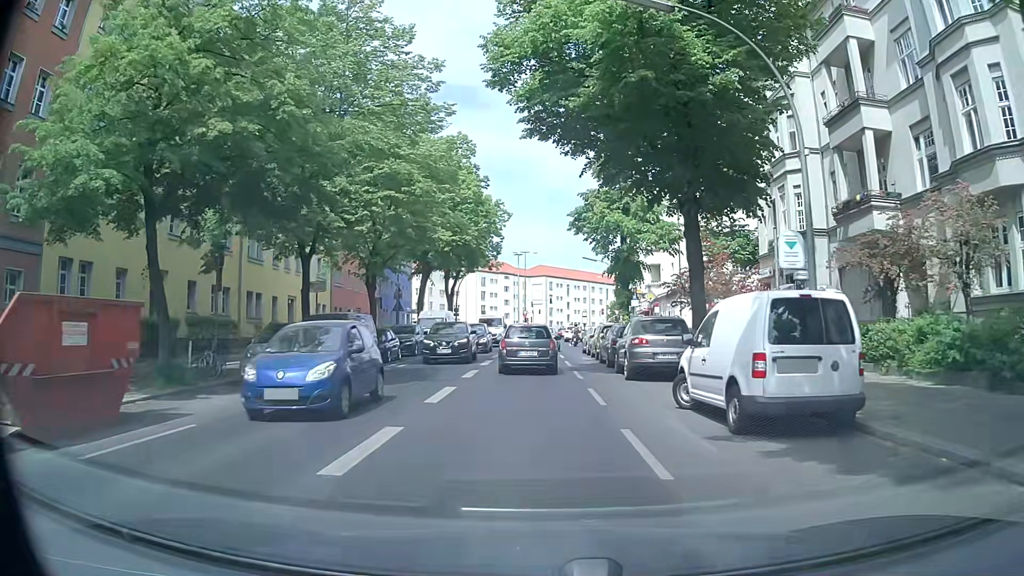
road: secondary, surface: asphalt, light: Day
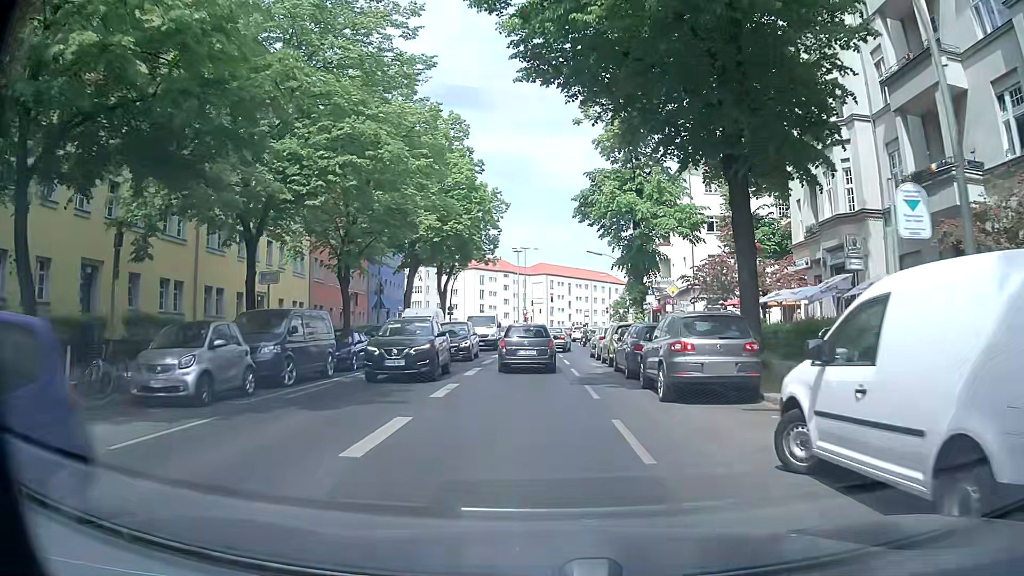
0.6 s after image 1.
(+0.1, +5.2) m; +3°
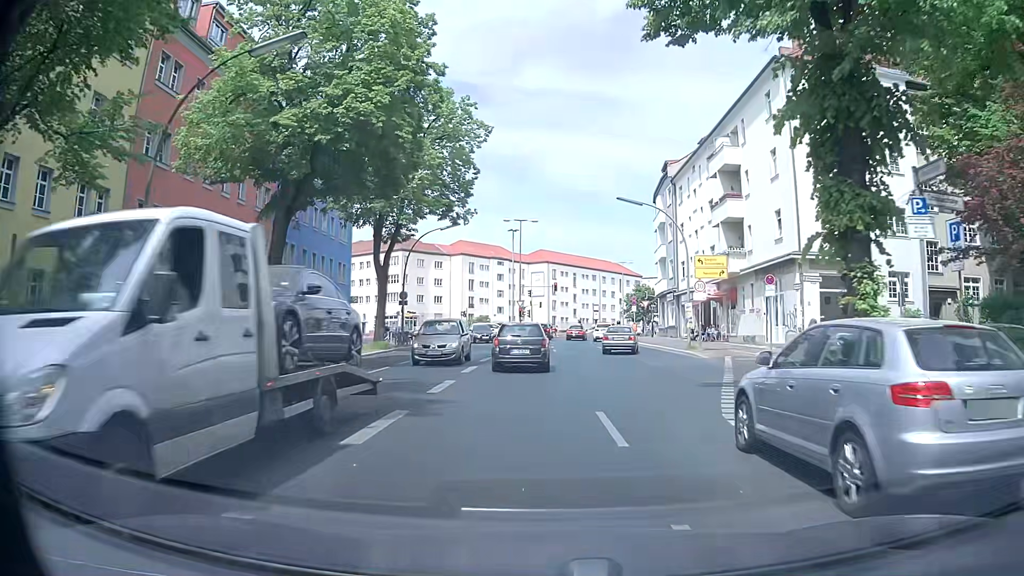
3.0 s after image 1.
(-0.7, +23.5) m; -1°
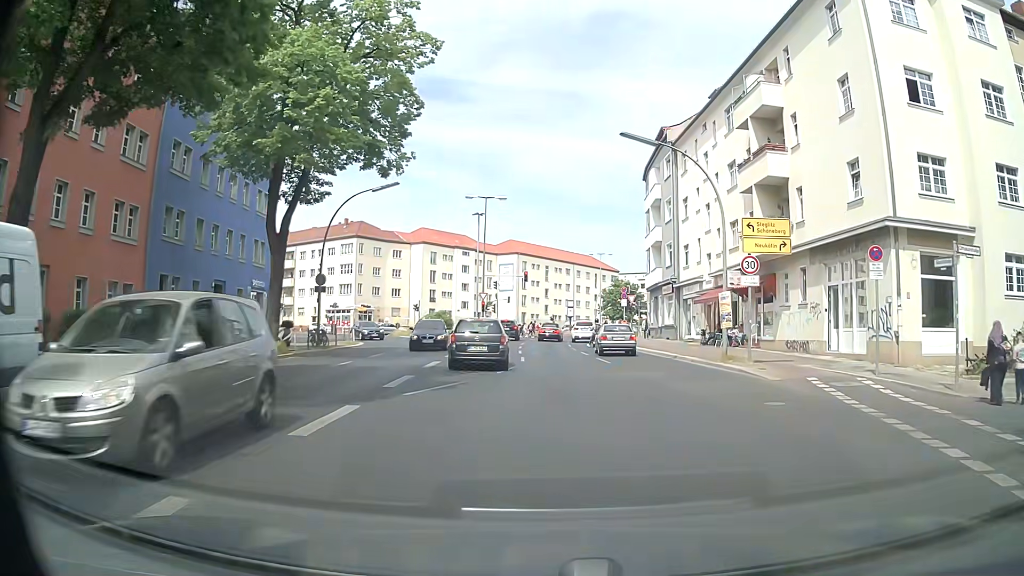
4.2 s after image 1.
(+0.1, +11.8) m; +3°
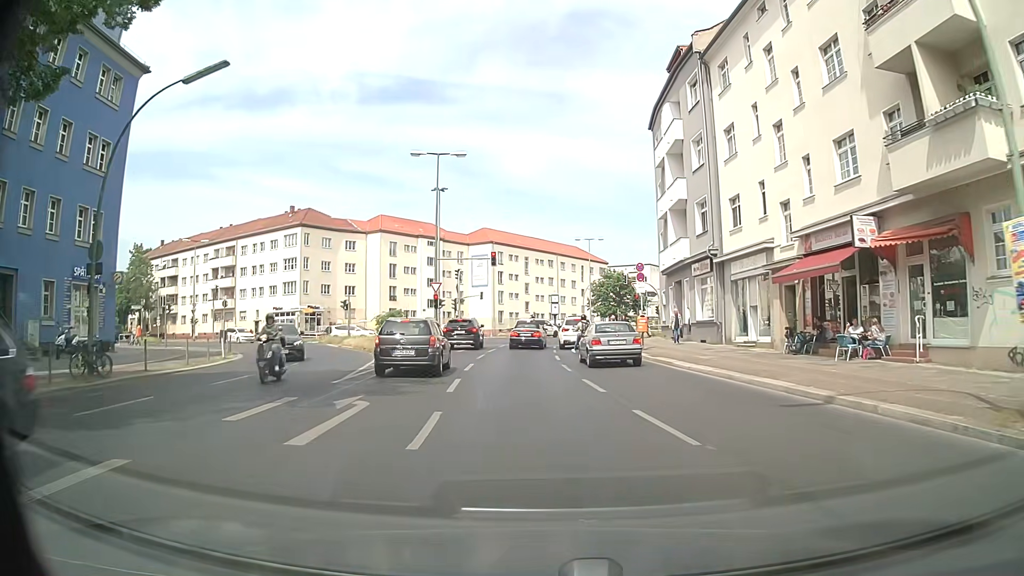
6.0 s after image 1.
(+0.3, +16.8) m; +1°
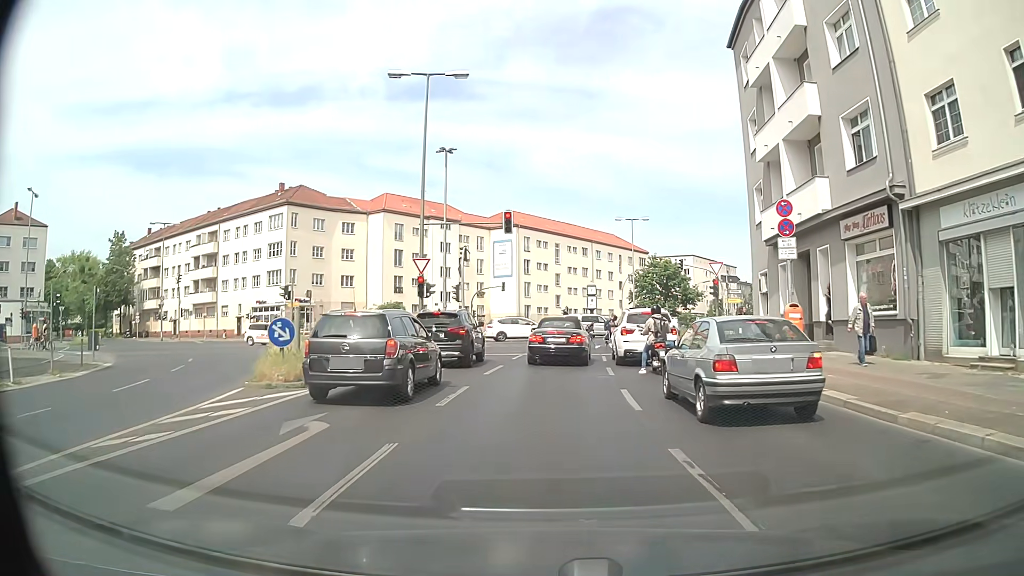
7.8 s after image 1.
(-0.5, +14.9) m; -3°
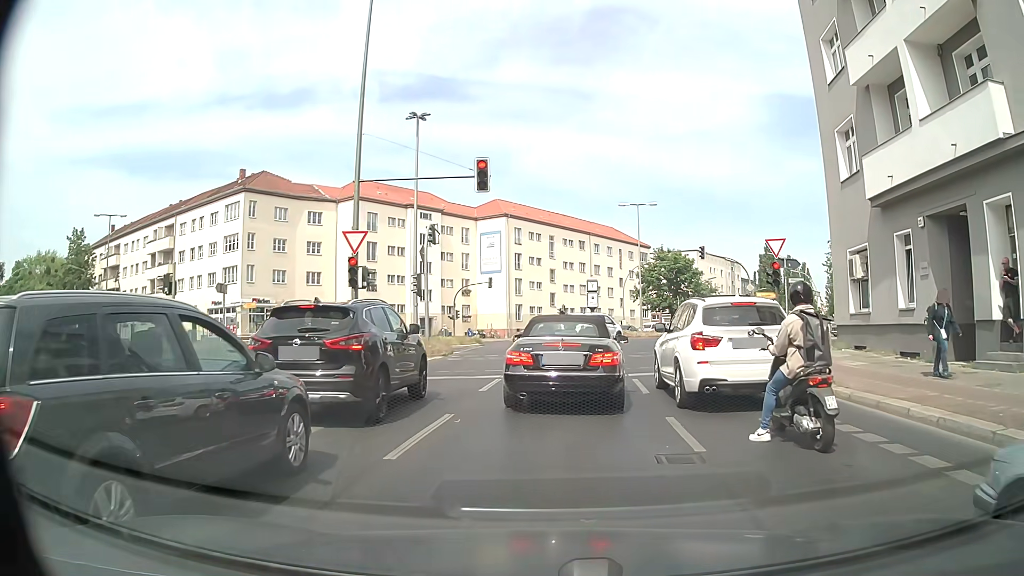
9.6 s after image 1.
(-0.2, +9.4) m; 0°
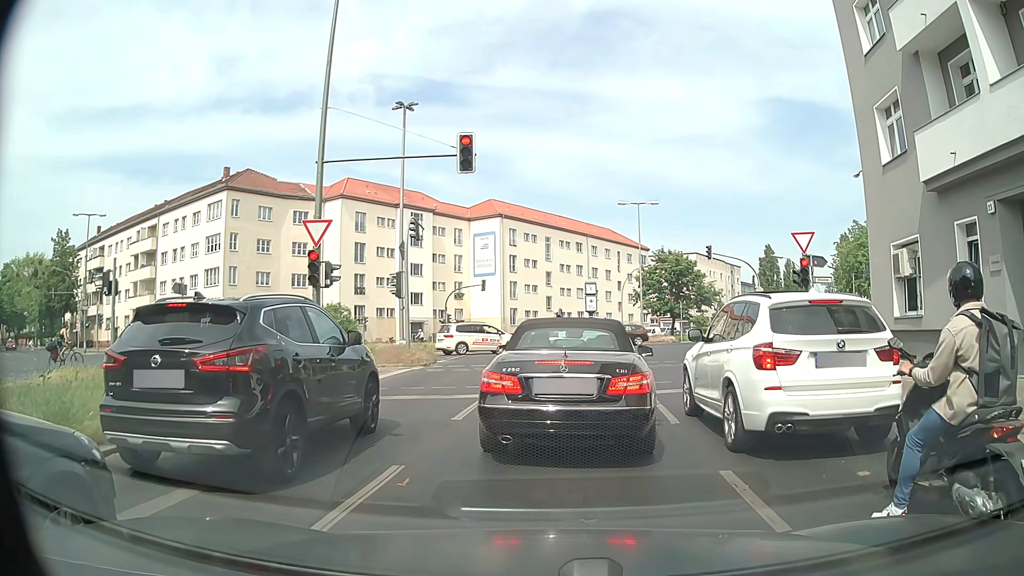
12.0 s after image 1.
(0.0, +2.8) m; +1°
(0, +10) (0, +20) (+2, +30) (+4, +40) (+8, +49) (+12, +58) (+16, +67) (+21, +76) (+25, +85) (+30, +94) m
